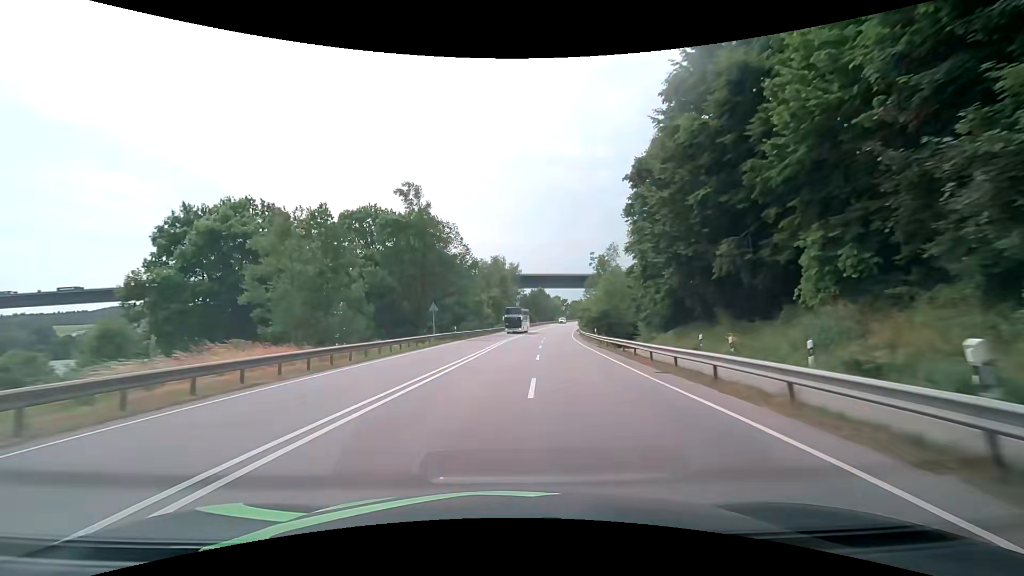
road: primary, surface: asphalt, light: Day
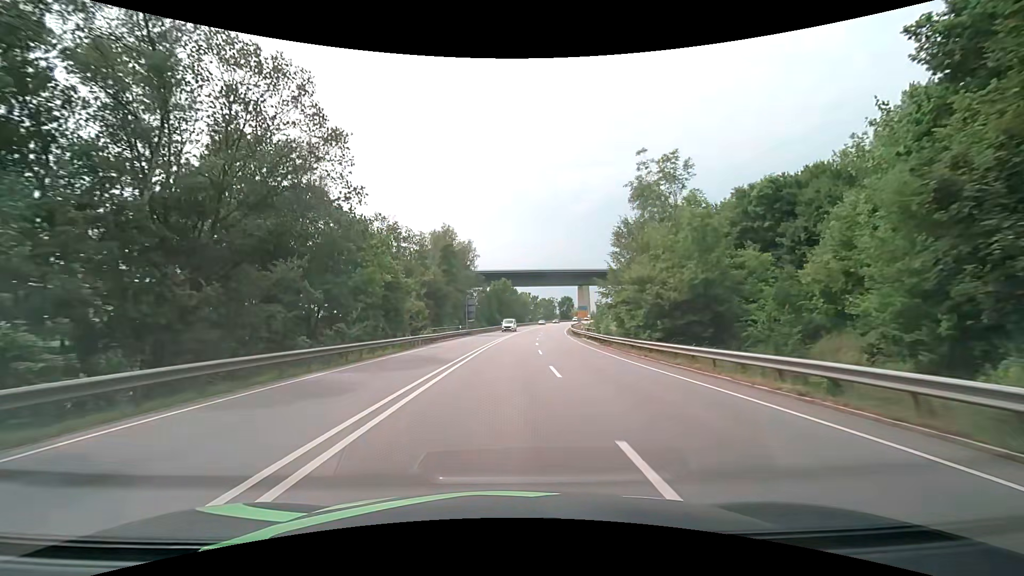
(+1.8, +43.6) m; +5°
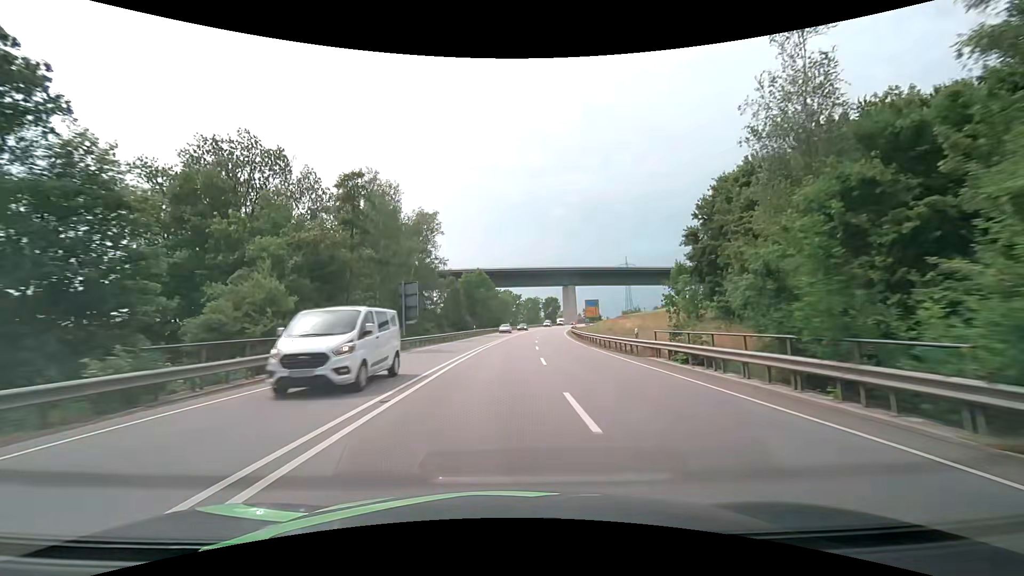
(+0.7, +31.3) m; +2°
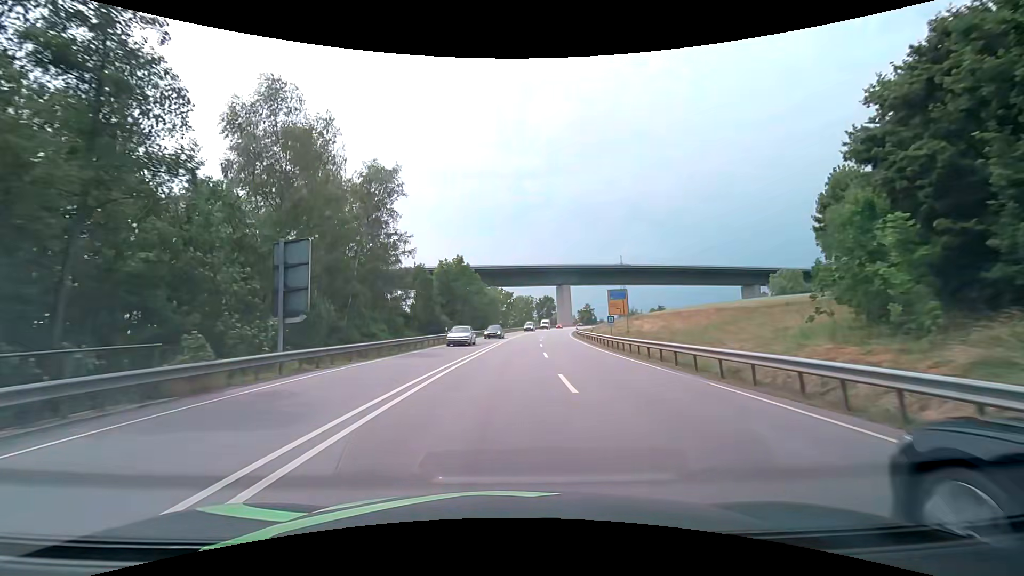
(+0.2, +20.3) m; +1°
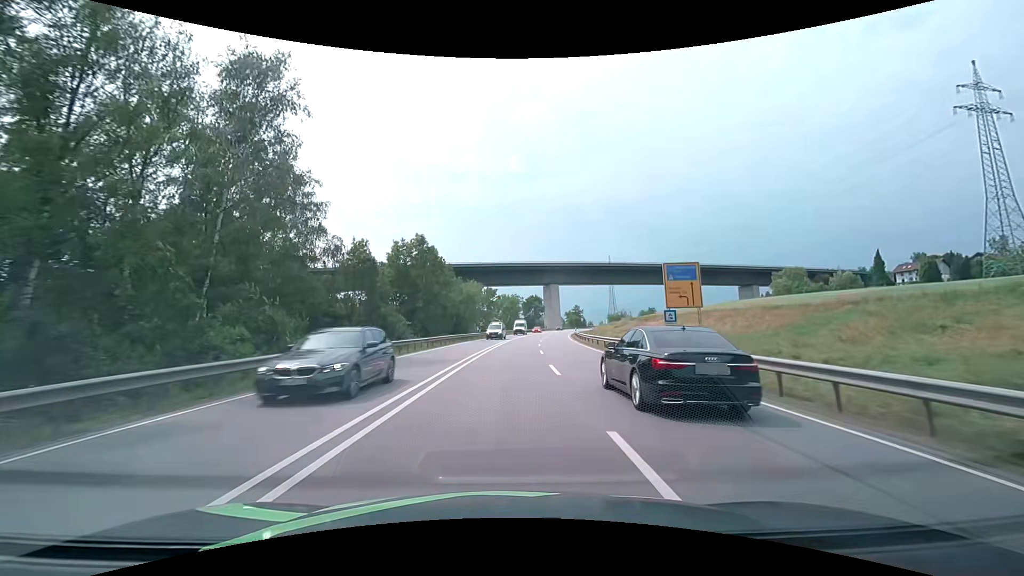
(+0.3, +19.7) m; +2°
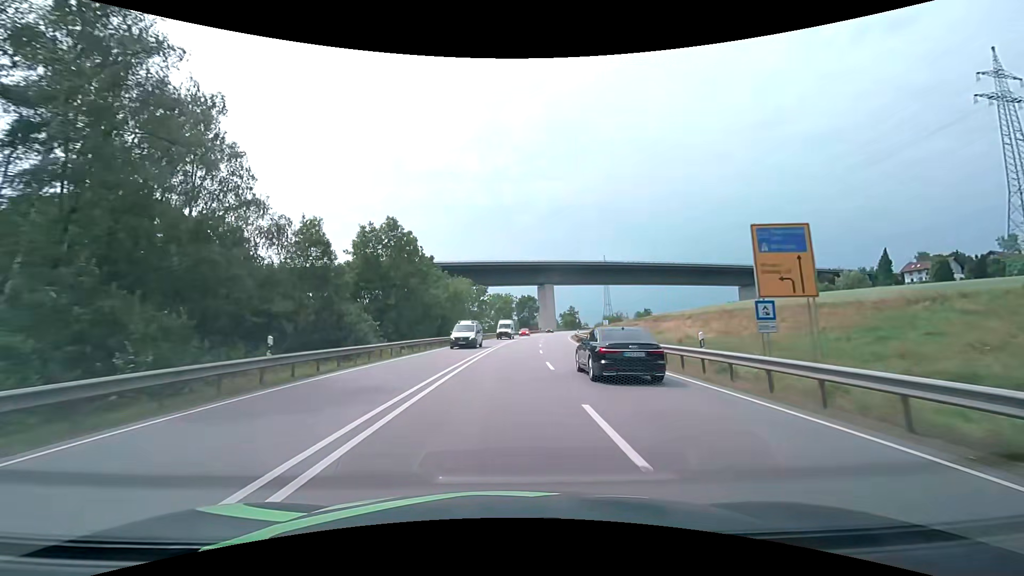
(+0.1, +9.7) m; +1°
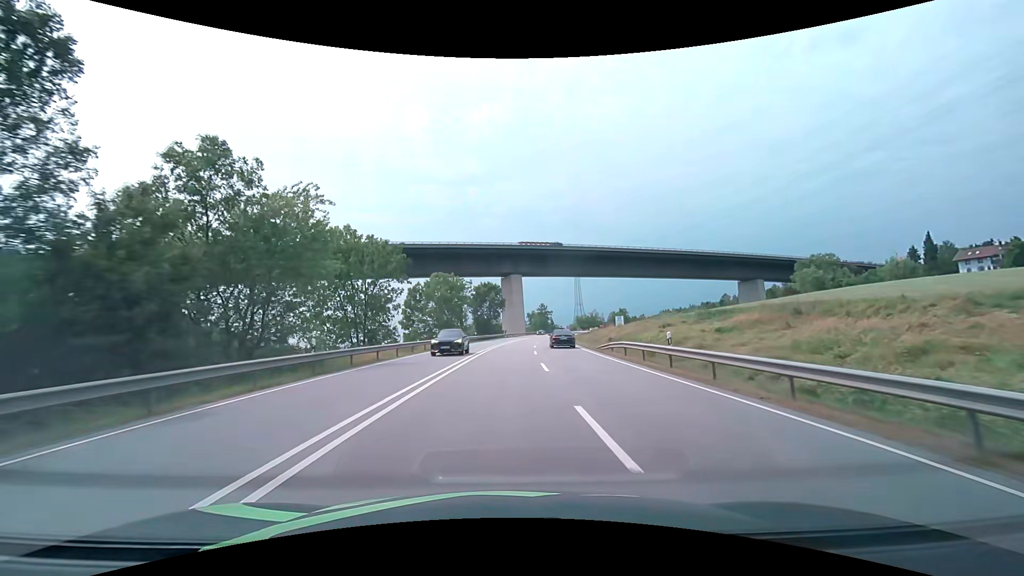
(+2.1, +48.0) m; +5°
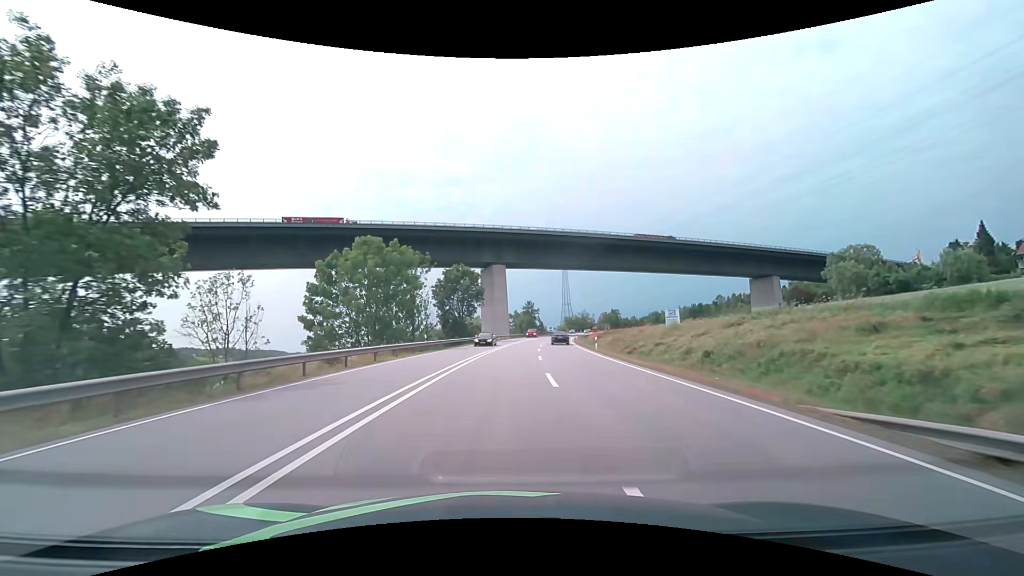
(+0.6, +28.7) m; +2°
